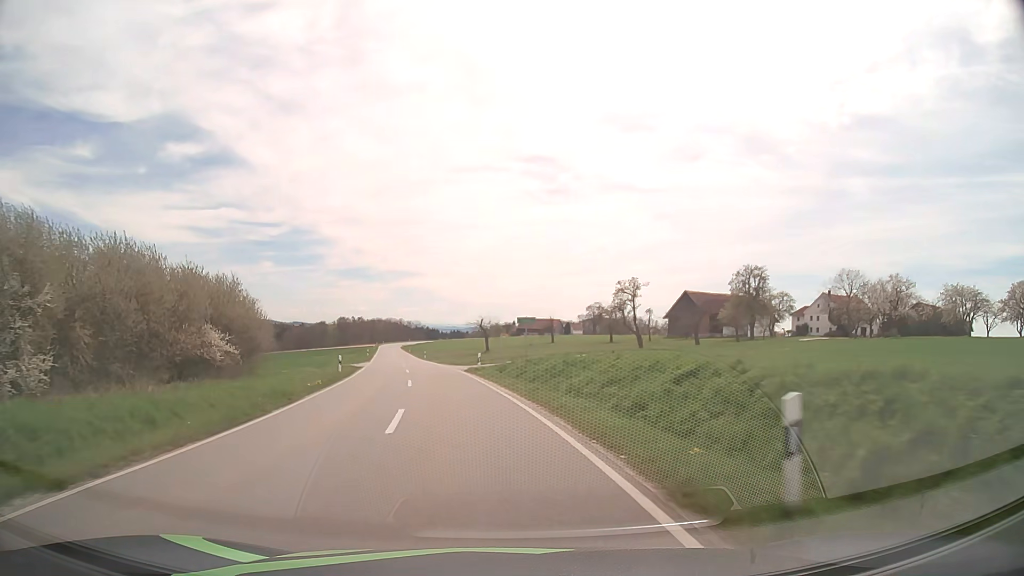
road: tertiary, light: Day
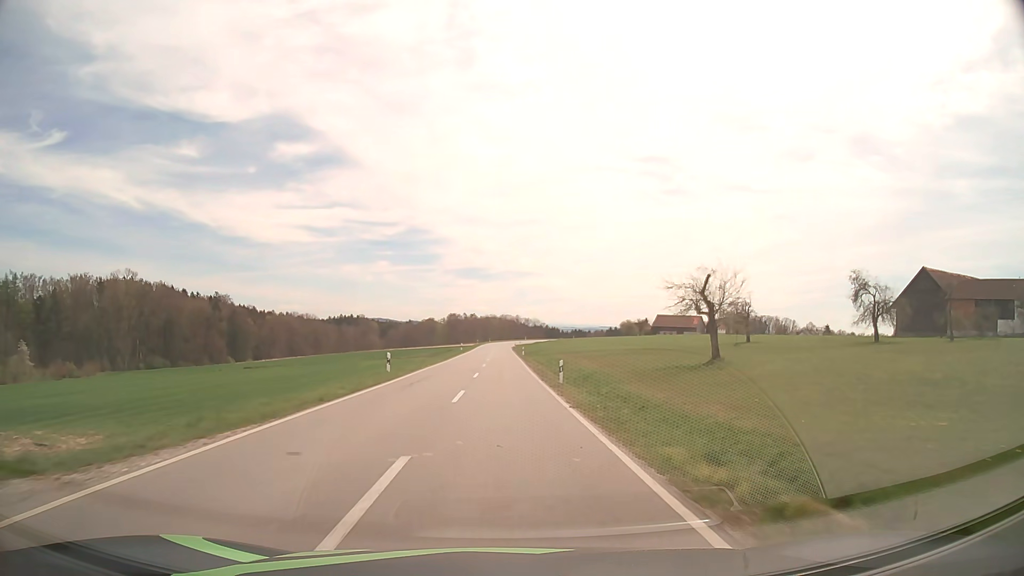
(-7.2, +54.5) m; -10°
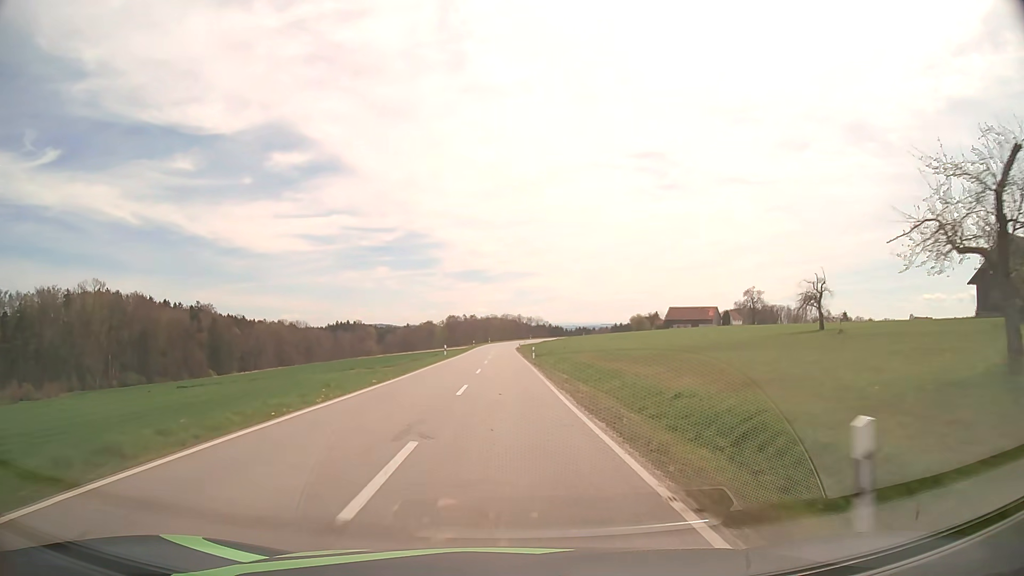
(+0.1, +22.8) m; 0°
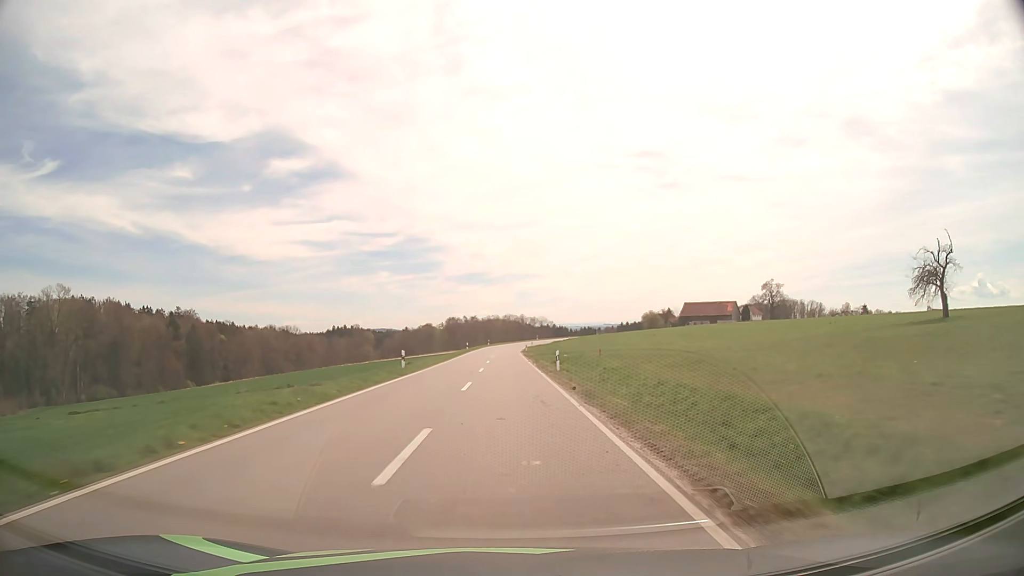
(0.0, +23.0) m; 0°
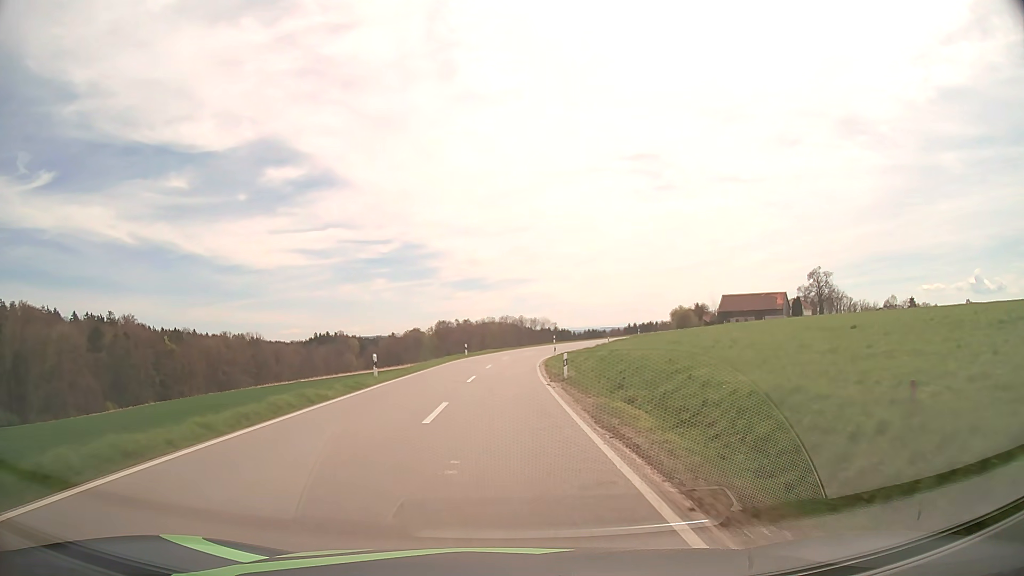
(+0.1, +55.1) m; 0°
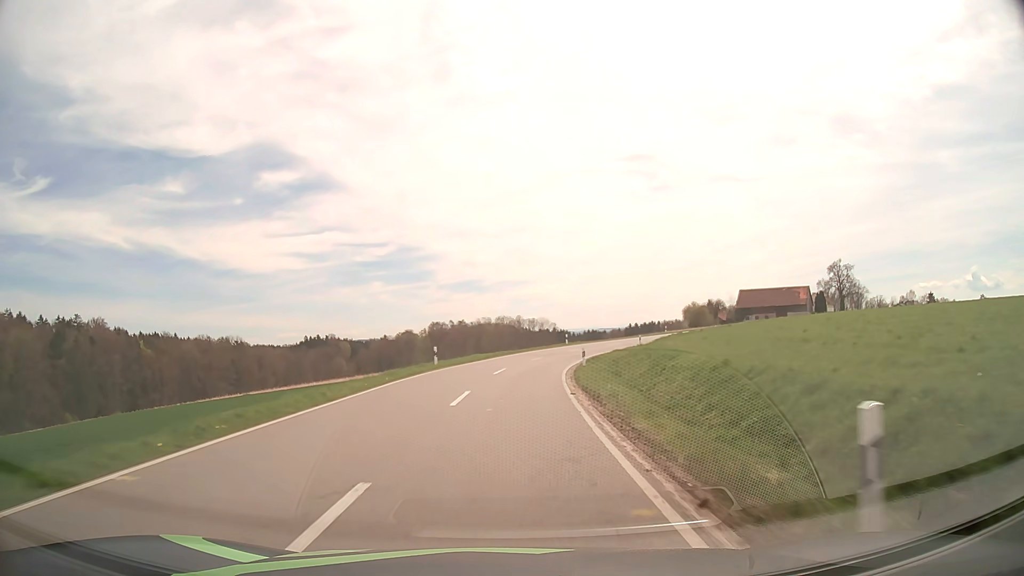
(0.0, +20.9) m; 0°
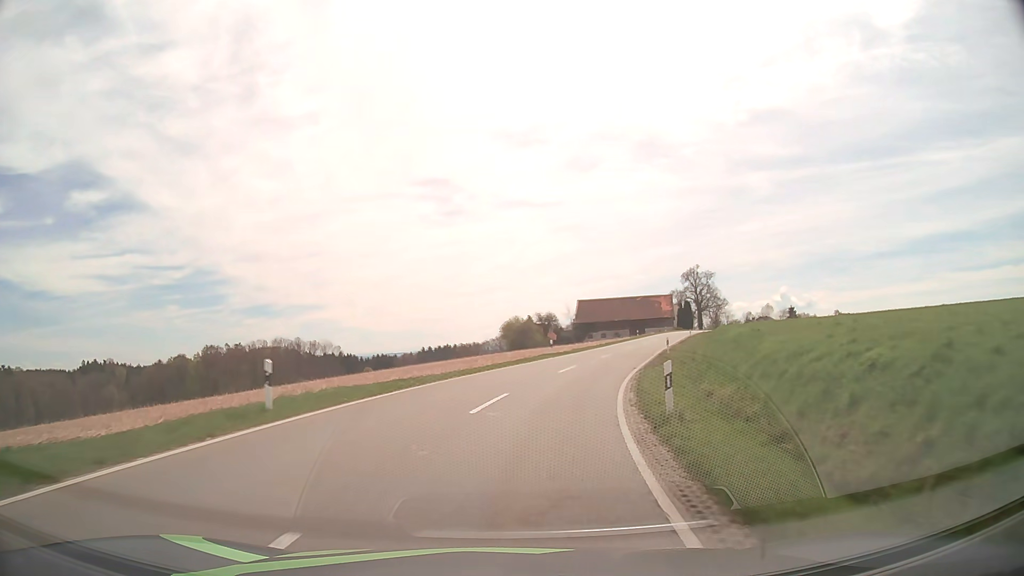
(+5.4, +49.6) m; +17°
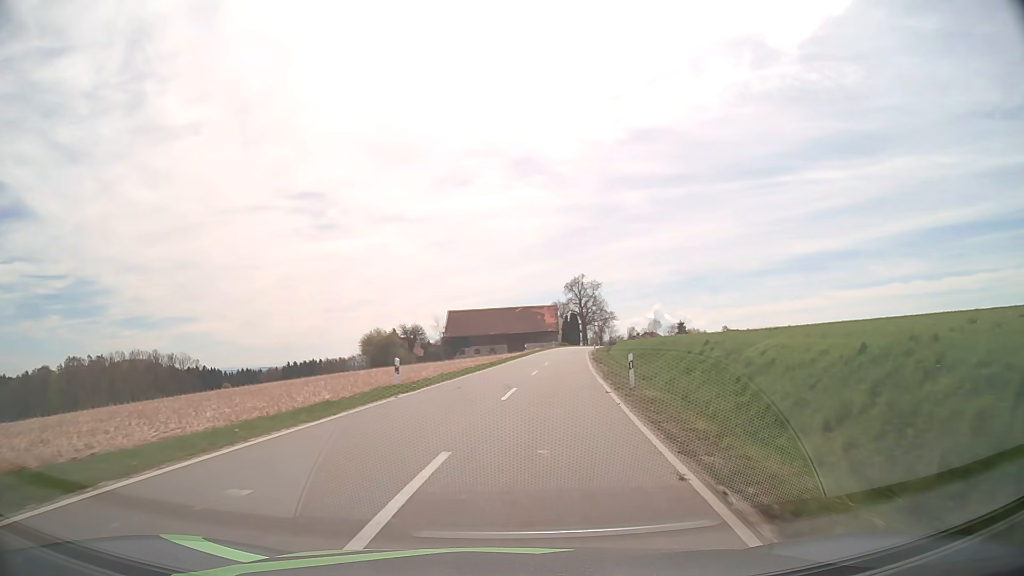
(+1.8, +20.1) m; +11°
